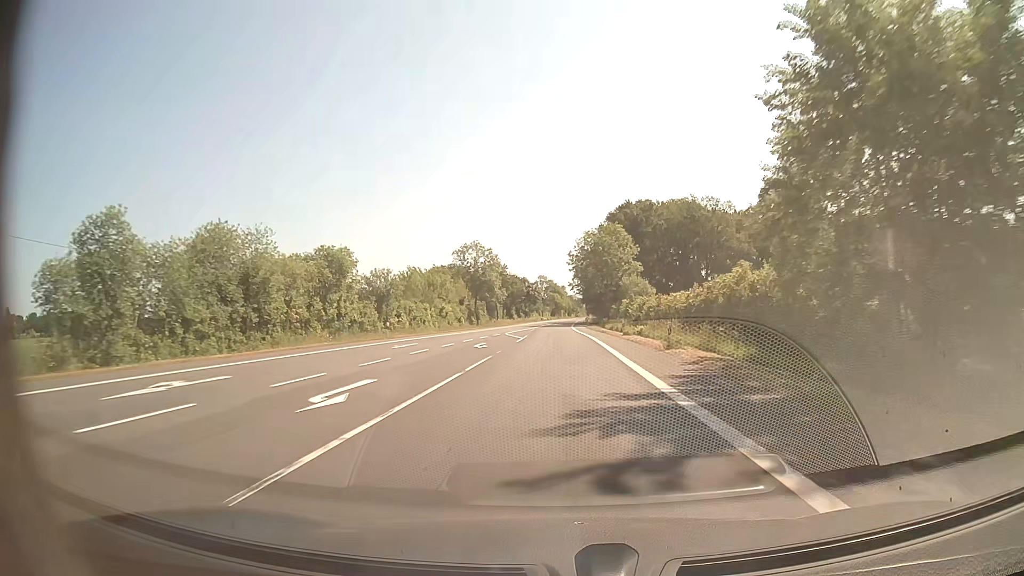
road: secondary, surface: asphalt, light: Day
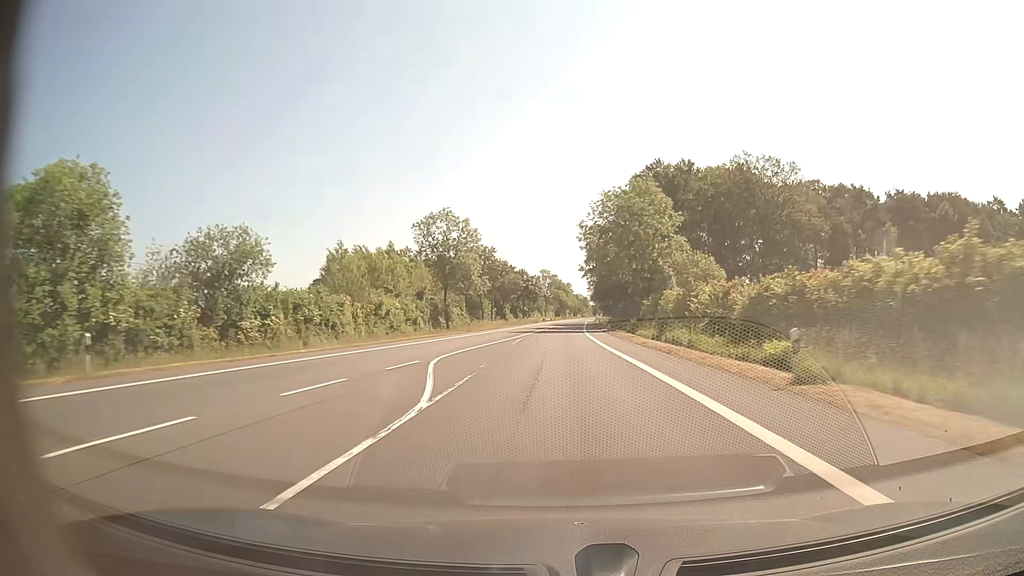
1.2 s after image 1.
(-0.1, +31.6) m; 0°
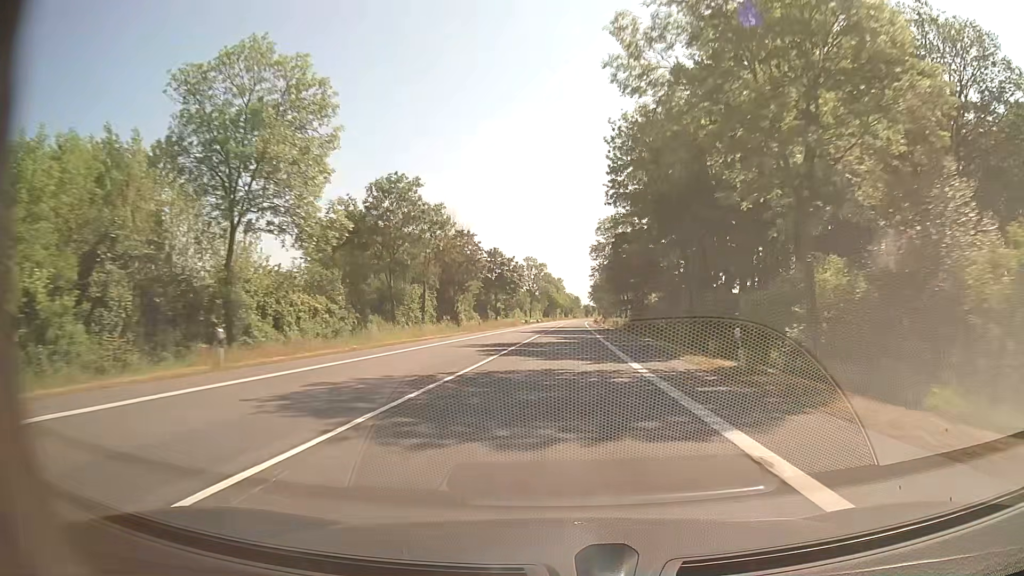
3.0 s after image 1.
(+0.1, +47.4) m; +1°
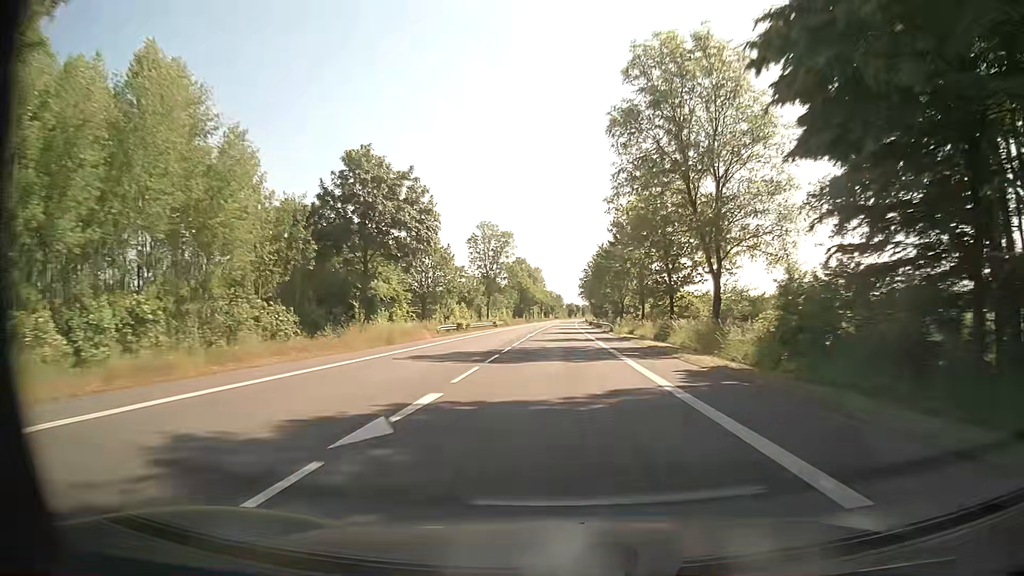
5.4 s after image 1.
(+1.2, +63.1) m; +2°
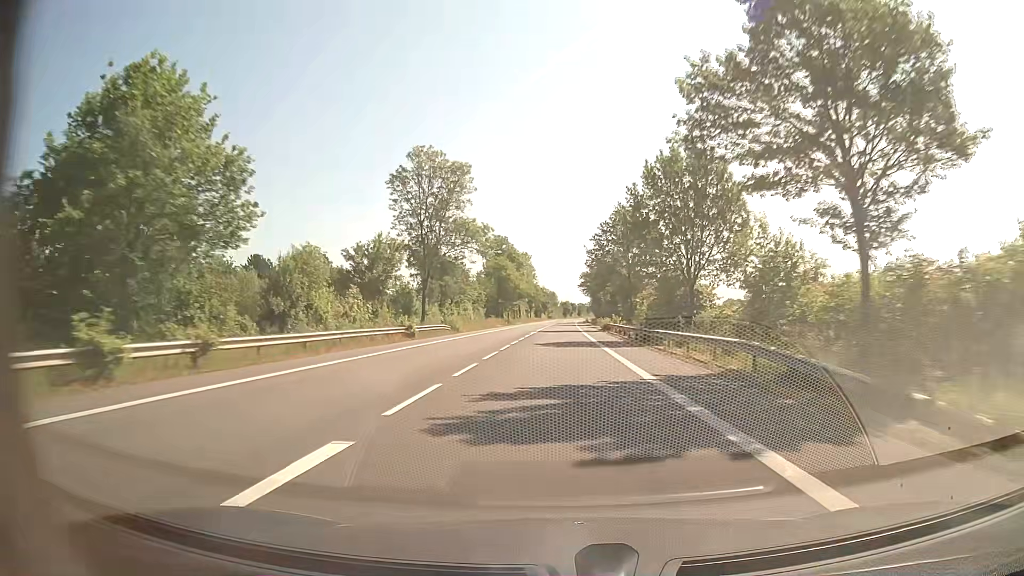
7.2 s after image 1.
(+0.2, +47.4) m; +1°
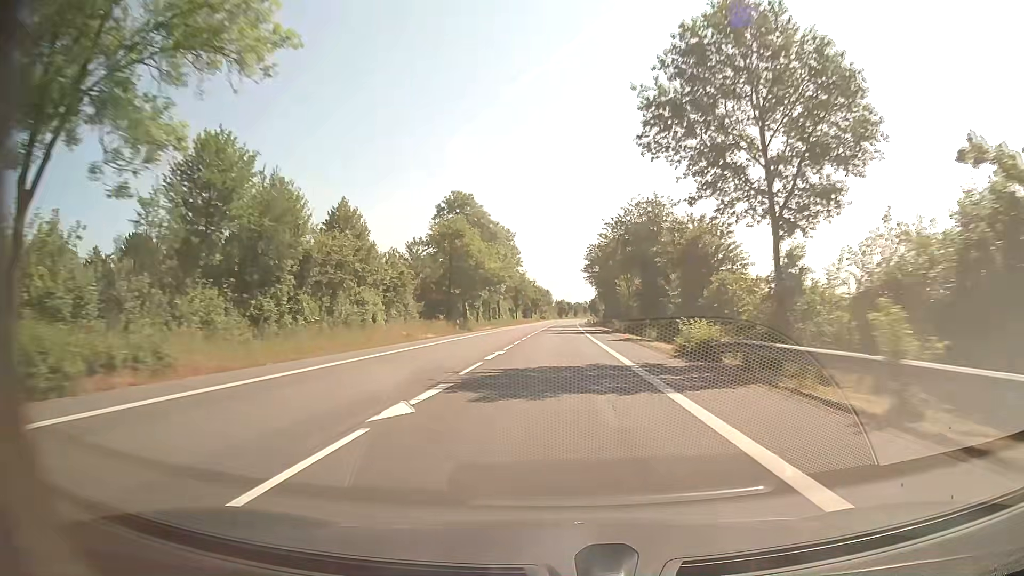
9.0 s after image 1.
(+0.2, +47.4) m; 0°
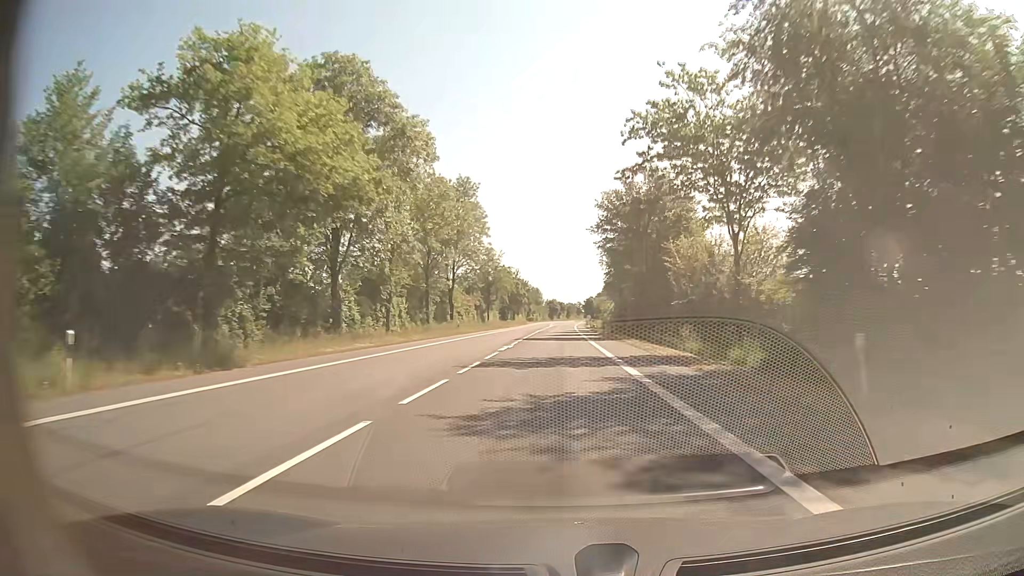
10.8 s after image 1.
(+0.4, +47.4) m; +1°
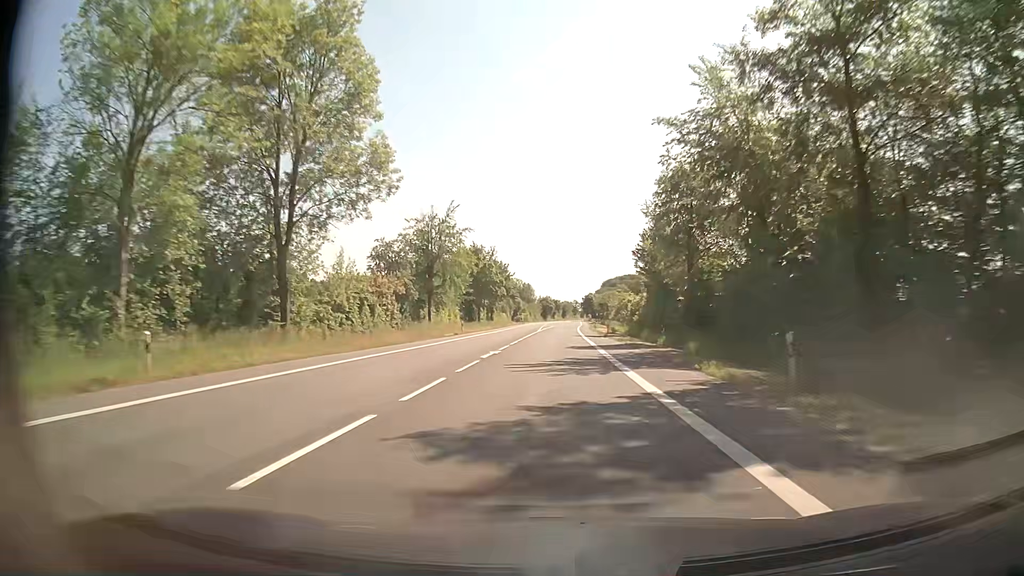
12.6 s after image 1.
(+0.2, +47.5) m; 0°
(0, +10) (0, +20) (0, +30) (0, +40) (0, +50) (+1, +60) (+1, +70) (+1, +80) (+1, +90) (+2, +100) m
